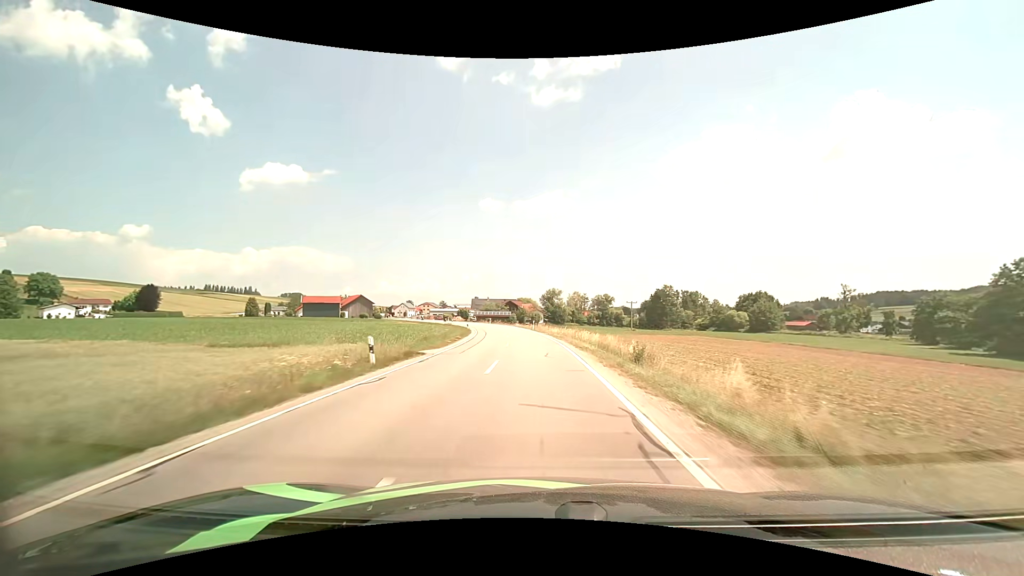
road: secondary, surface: asphalt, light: Day
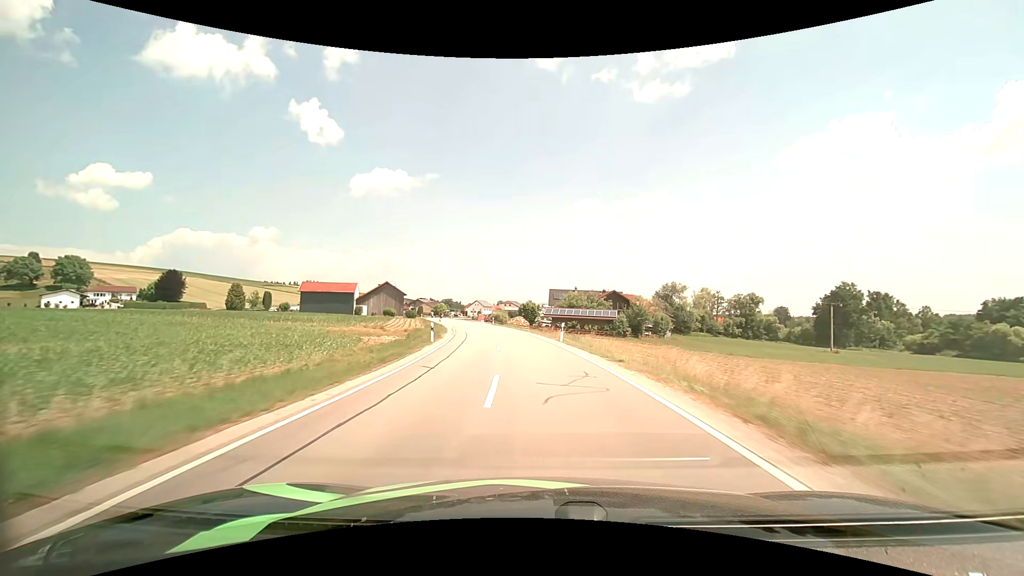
(-5.4, +64.6) m; -11°
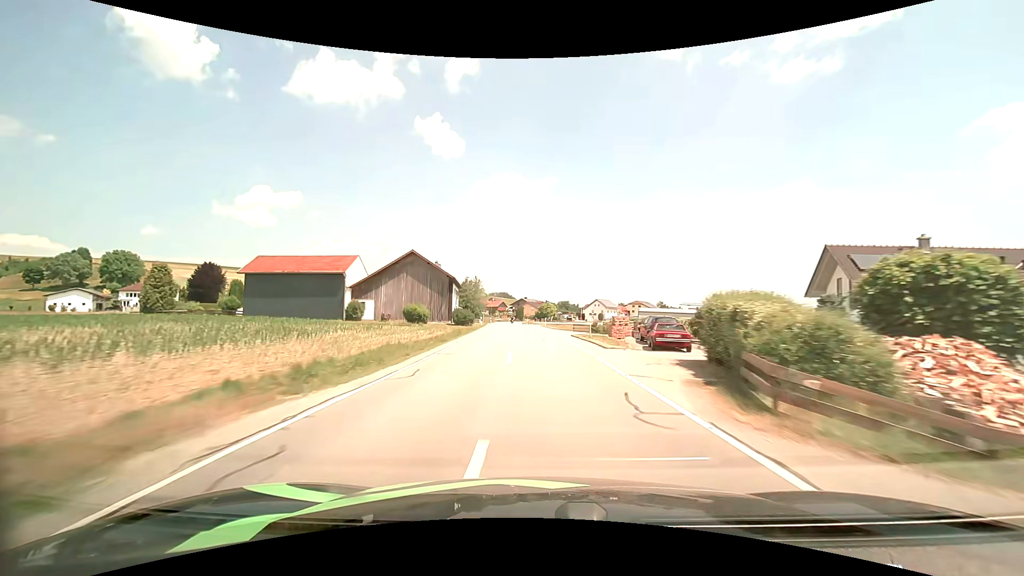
(-8.8, +65.6) m; -13°
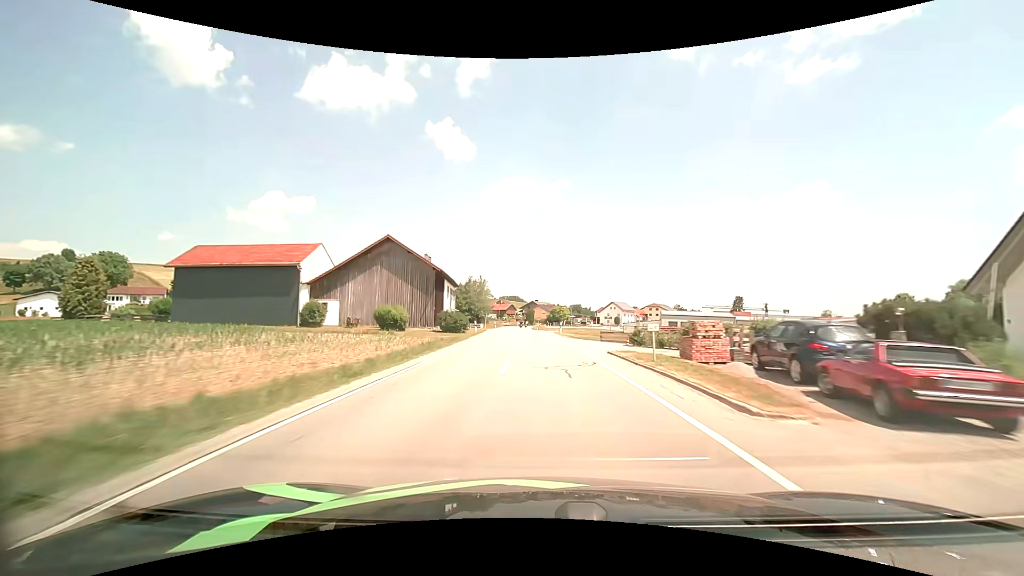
(-0.2, +13.4) m; -2°
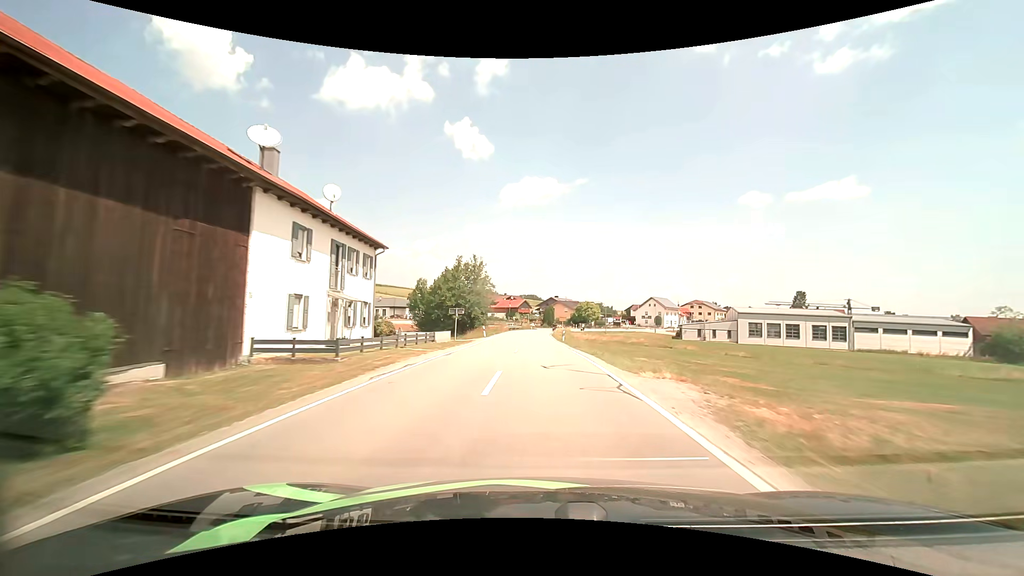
(-0.7, +38.8) m; -2°
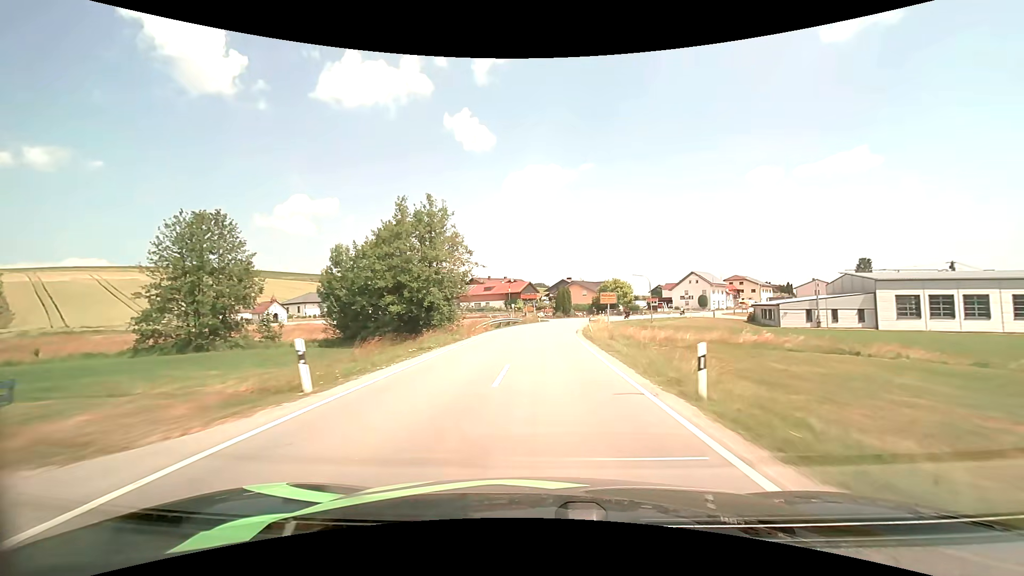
(-0.3, +35.4) m; -1°
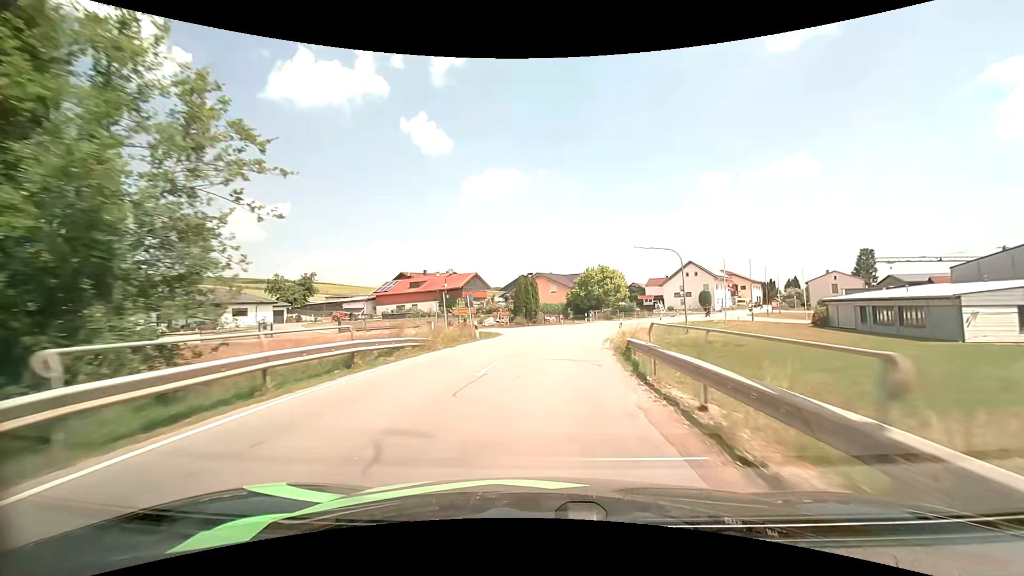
(+0.9, +32.6) m; +5°
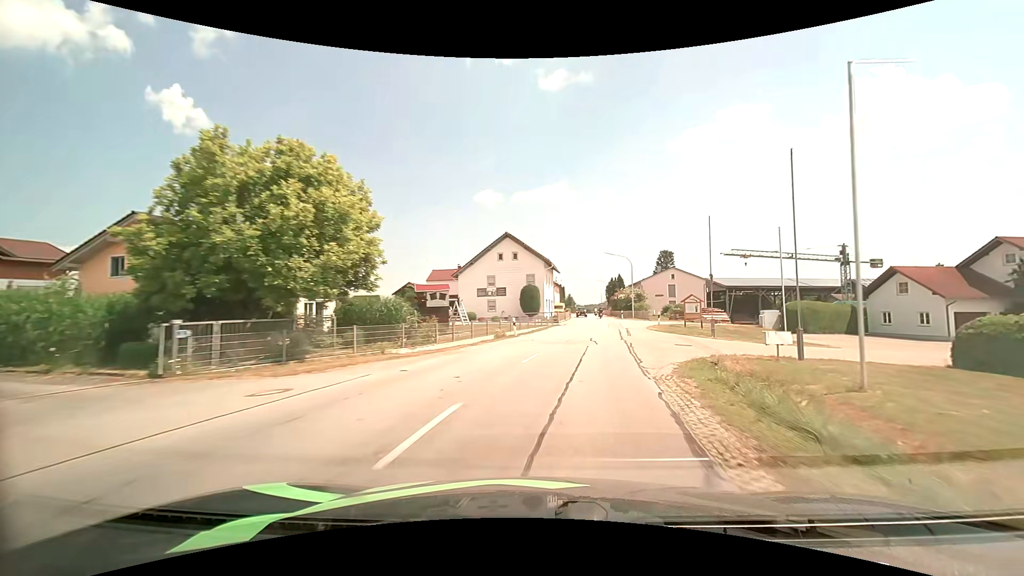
(+8.7, +48.1) m; +25°
(+1, +10) (+2, +20) (+4, +30) (+5, +40) (+7, +49) (+8, +59) (+9, +69) (+10, +79) (+10, +89) (+11, +99) m
